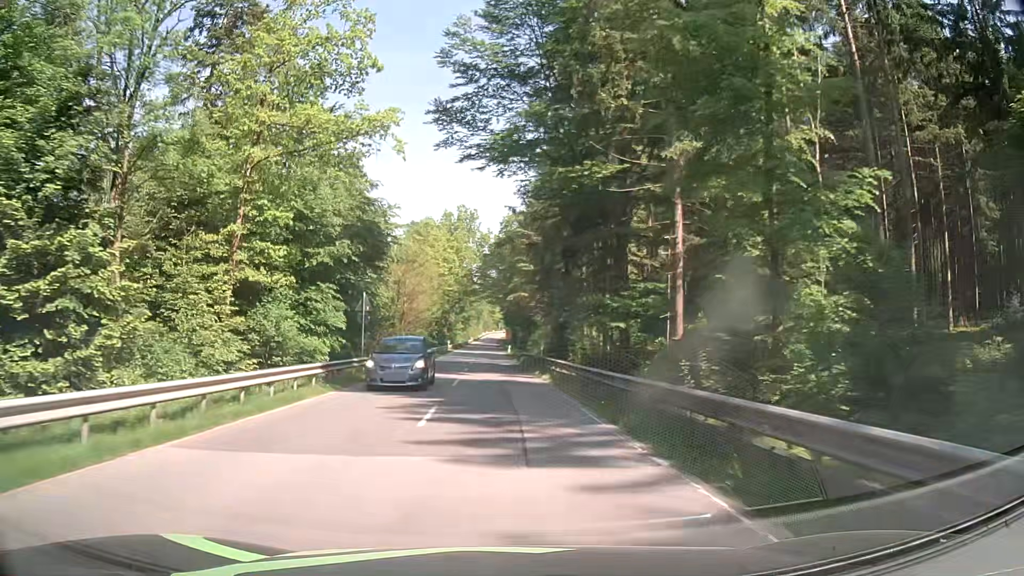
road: secondary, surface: asphalt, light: Day
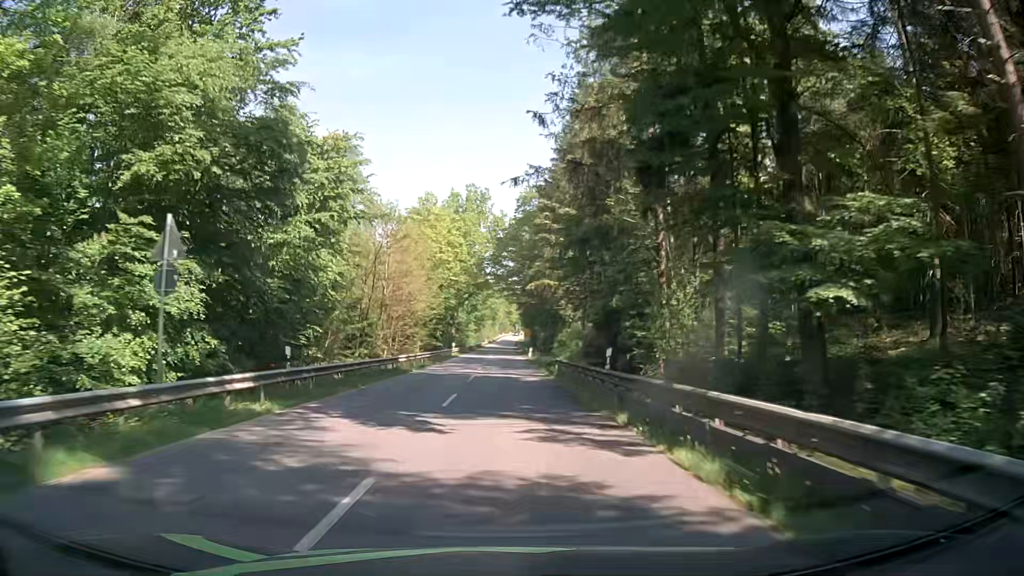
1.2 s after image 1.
(-0.3, +19.3) m; -2°
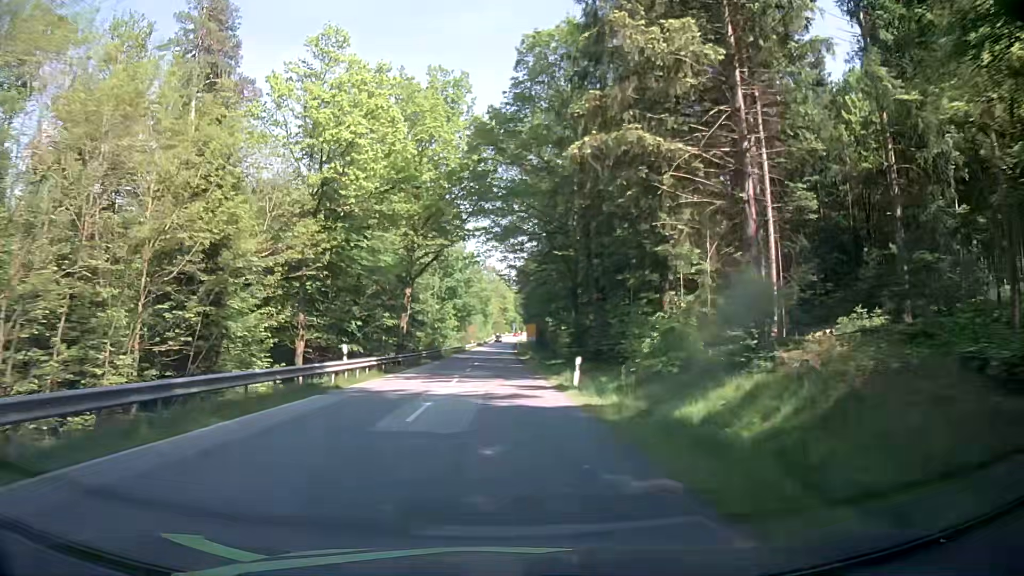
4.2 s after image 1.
(+0.3, +48.3) m; +1°
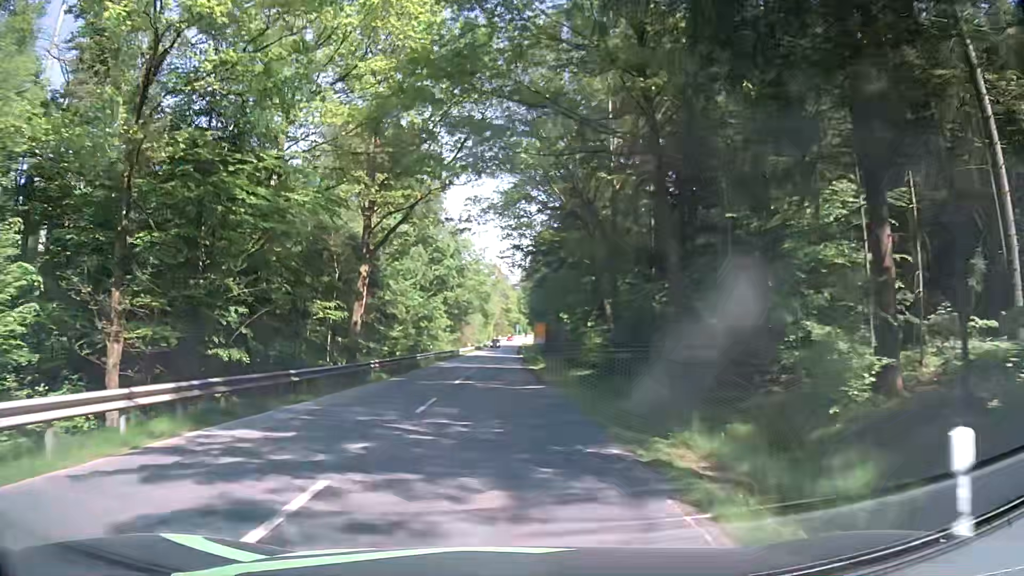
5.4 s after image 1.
(0.0, +19.2) m; 0°
